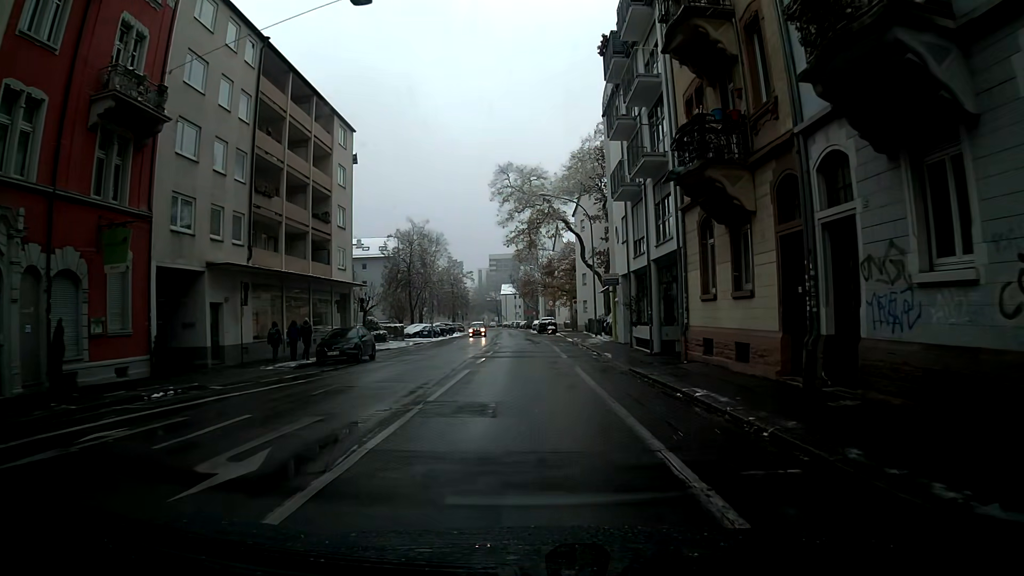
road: residential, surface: asphalt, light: Day
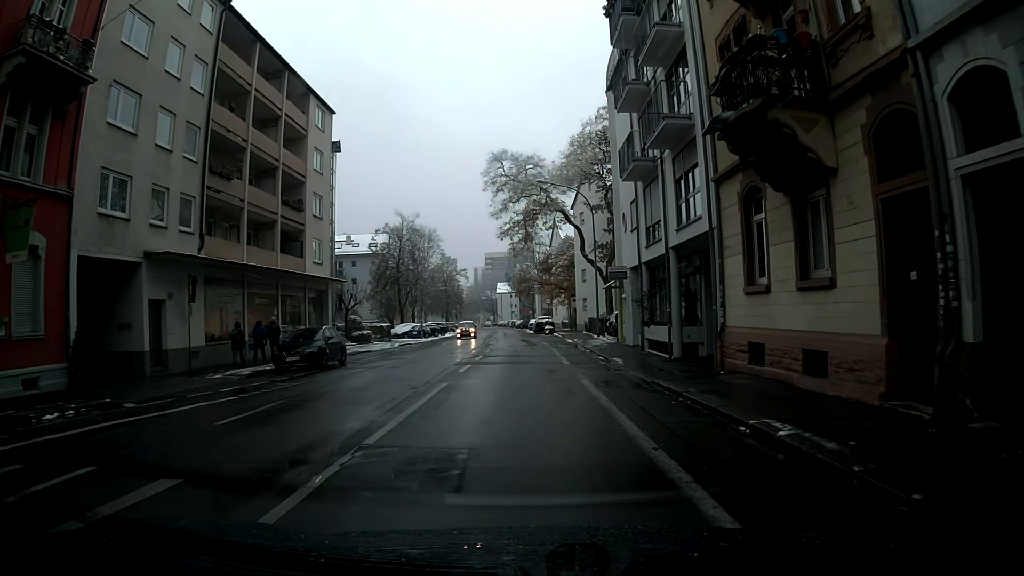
(0.0, +4.2) m; 0°
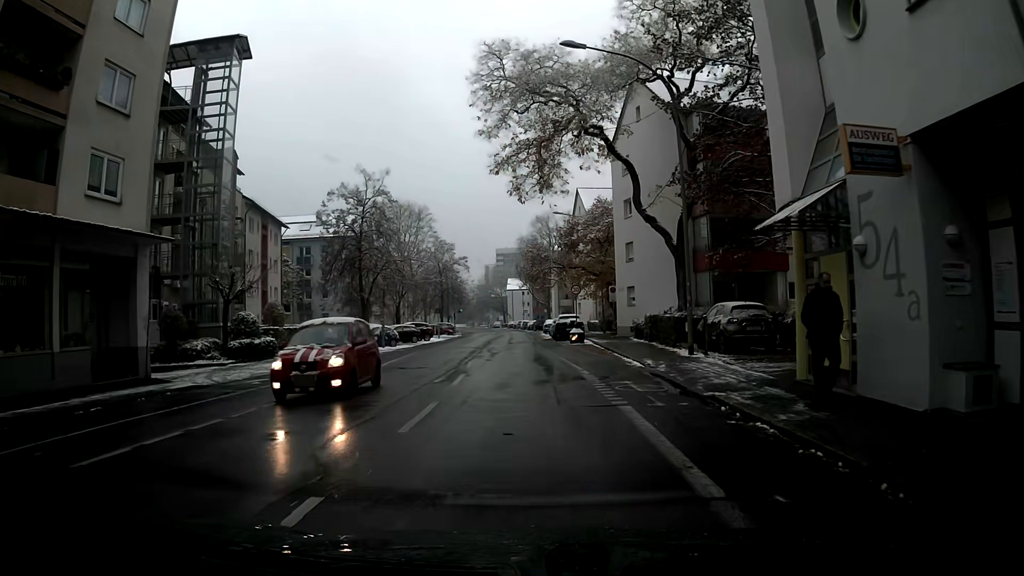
(-0.2, +22.0) m; -2°
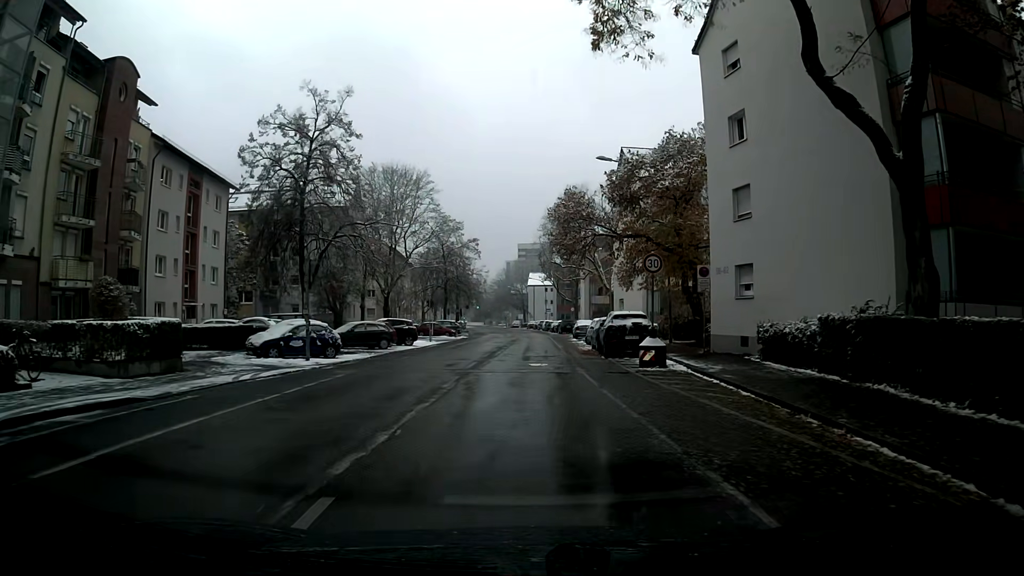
(-0.3, +18.4) m; -2°
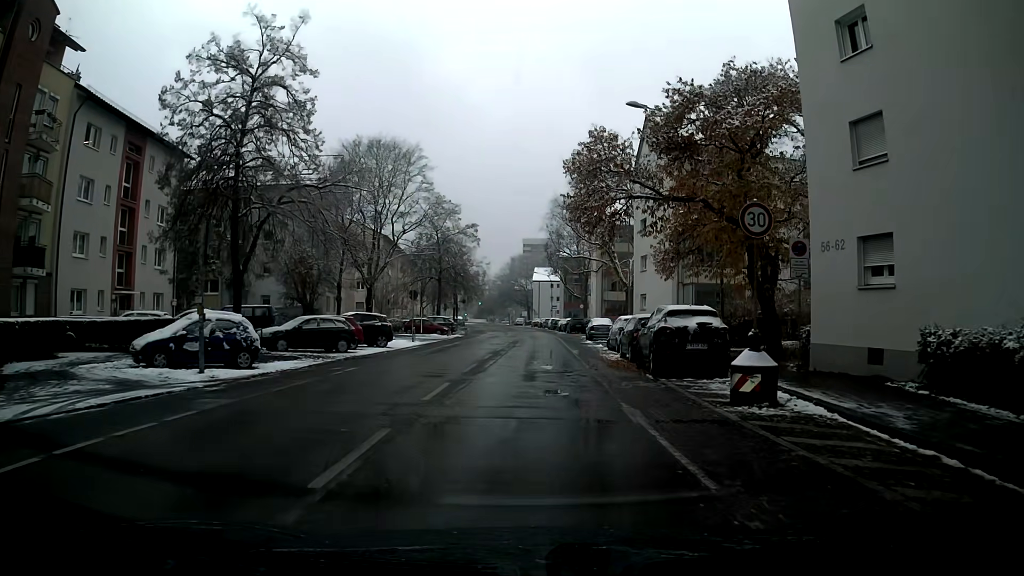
(0.0, +8.9) m; +1°
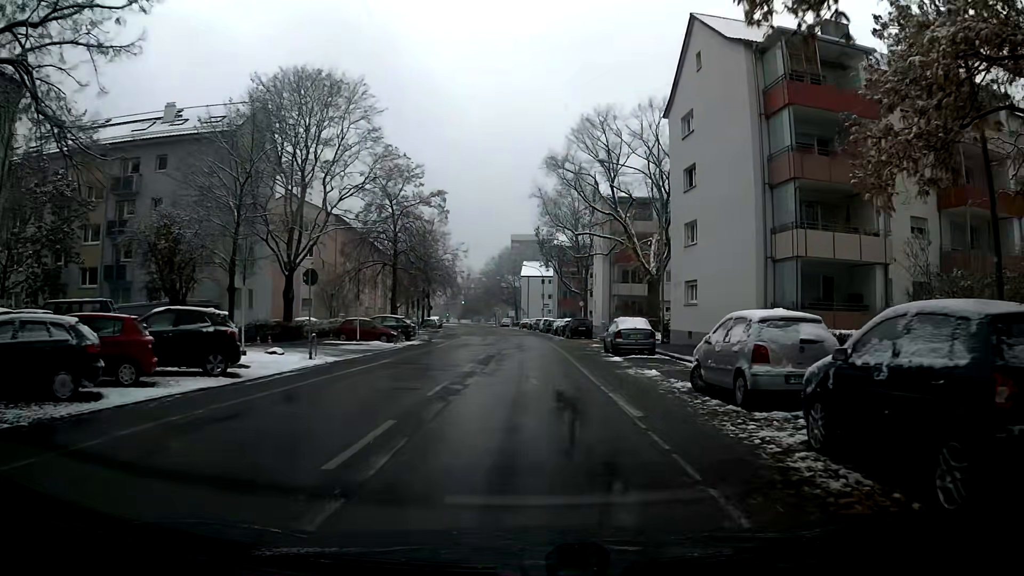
(-0.1, +17.3) m; 0°
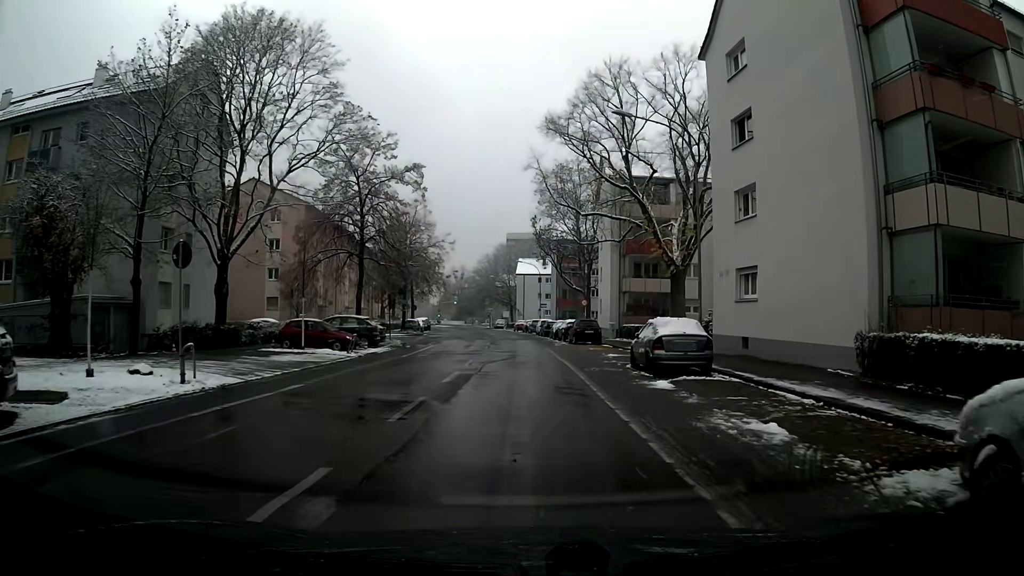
(0.0, +8.8) m; 0°
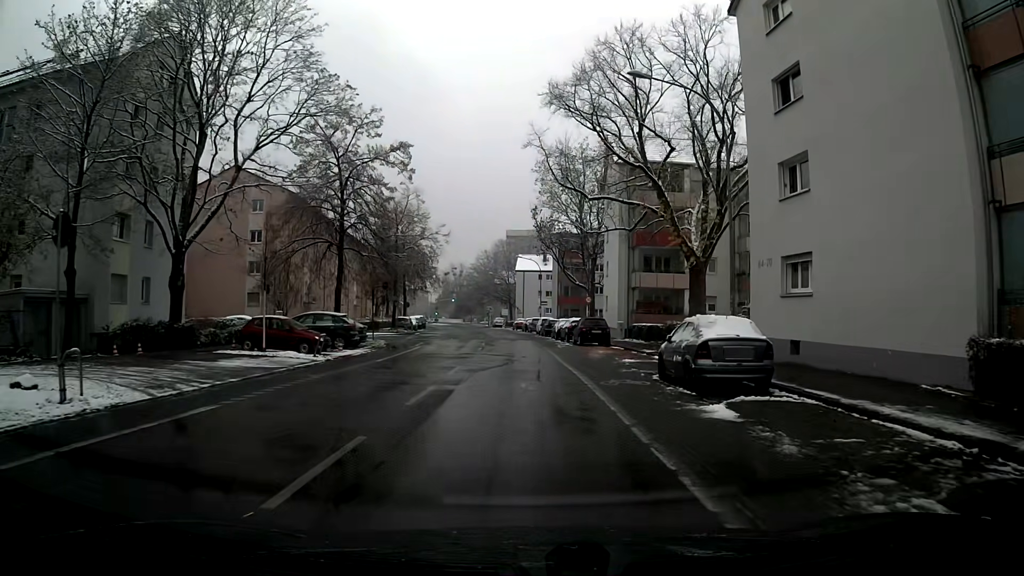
(0.0, +4.5) m; 0°
(0, +10) (0, +20) (-1, +30) (-1, +40) (-2, +50) (-3, +60) (-4, +70) (-5, +80) (-6, +90) (-7, +100) m
